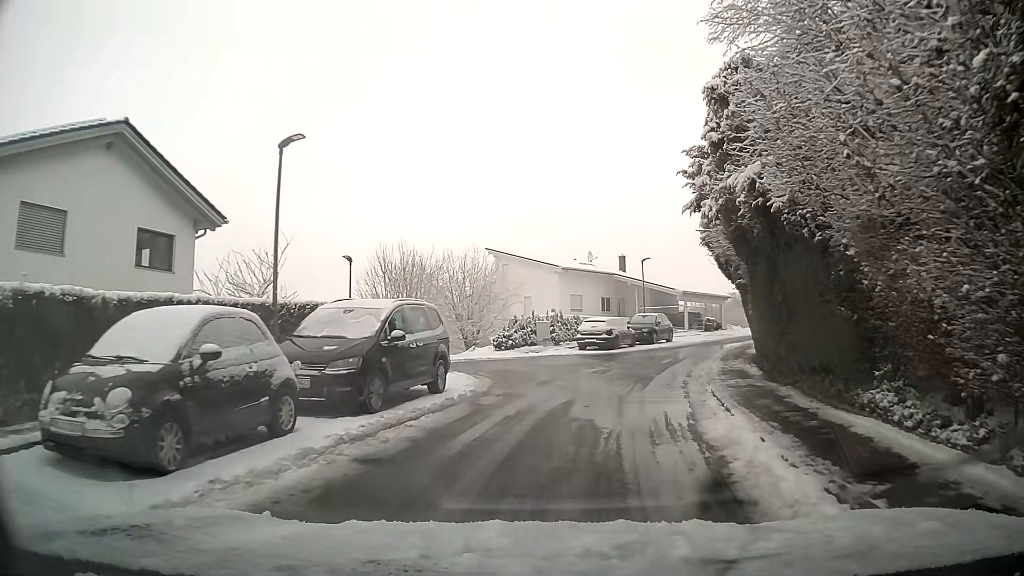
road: unclassified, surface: asphalt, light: Day
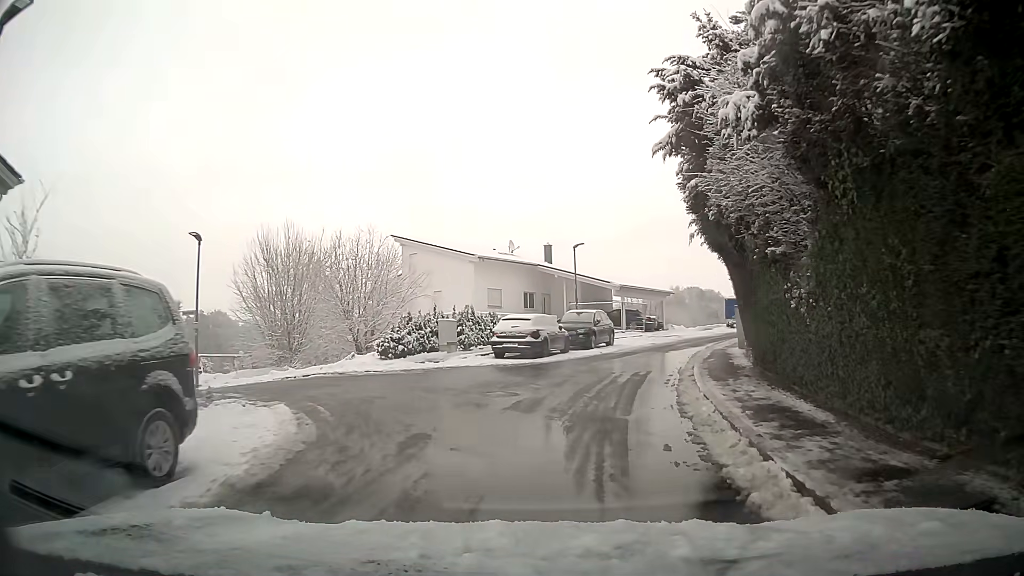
(+0.3, +7.7) m; +4°
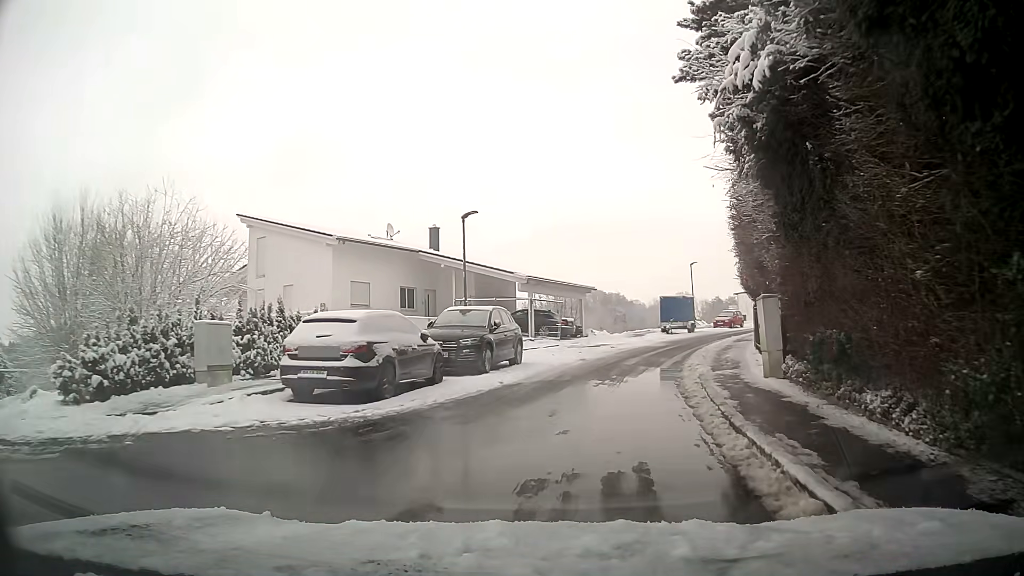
(+0.9, +11.5) m; +10°
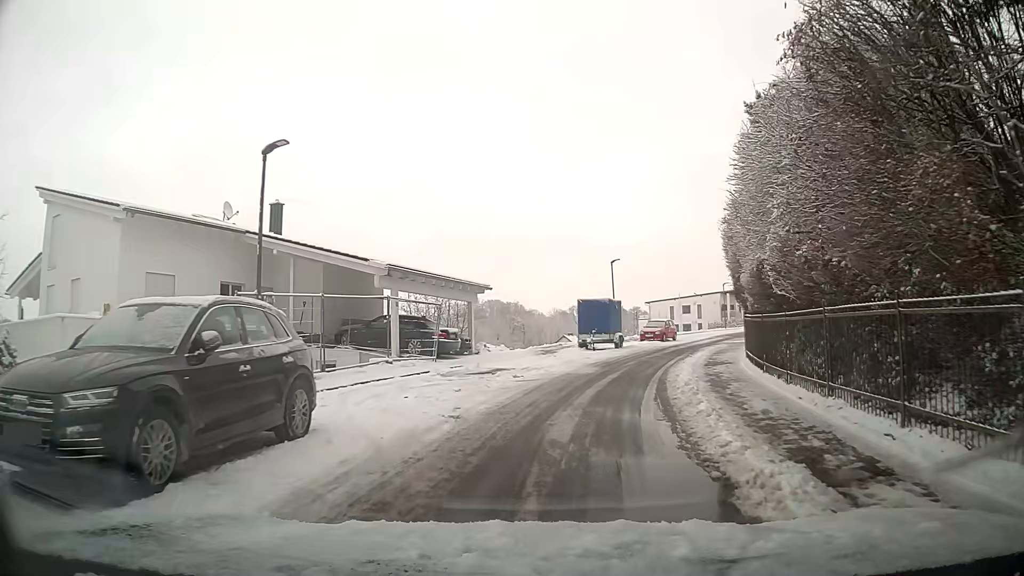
(+0.9, +10.9) m; +9°
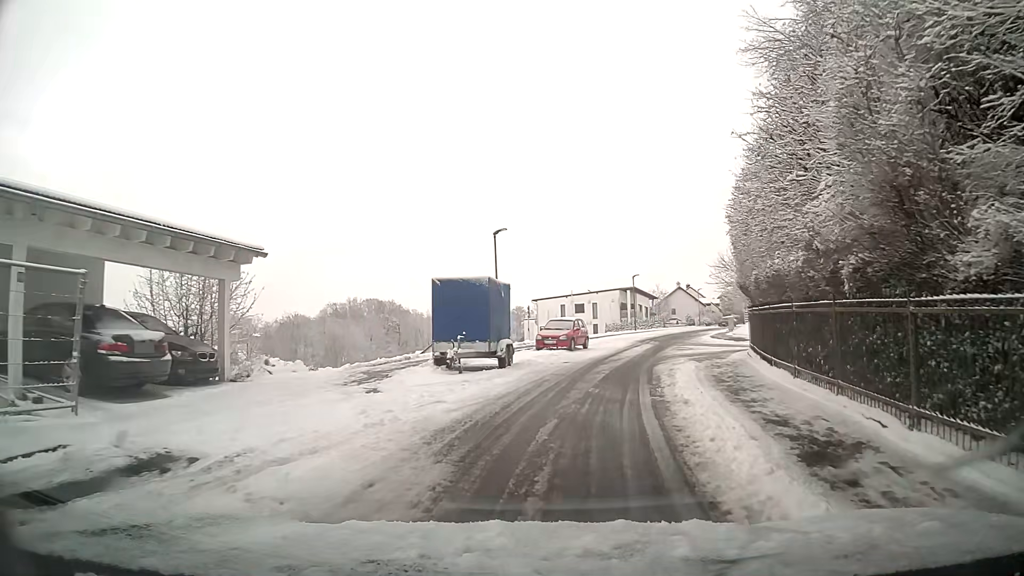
(+1.2, +14.1) m; +10°
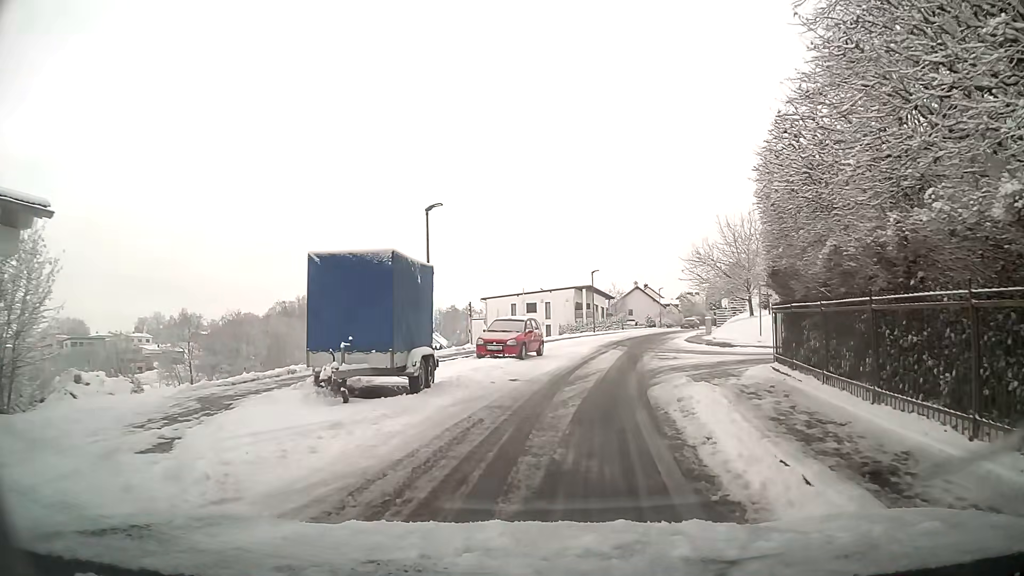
(+0.2, +6.2) m; +4°
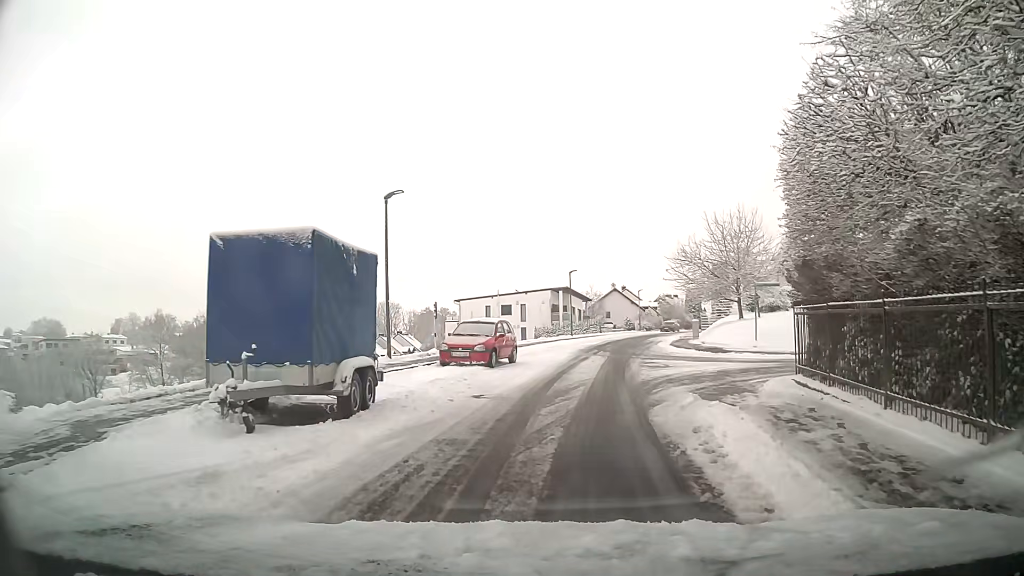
(0.0, +2.8) m; +2°
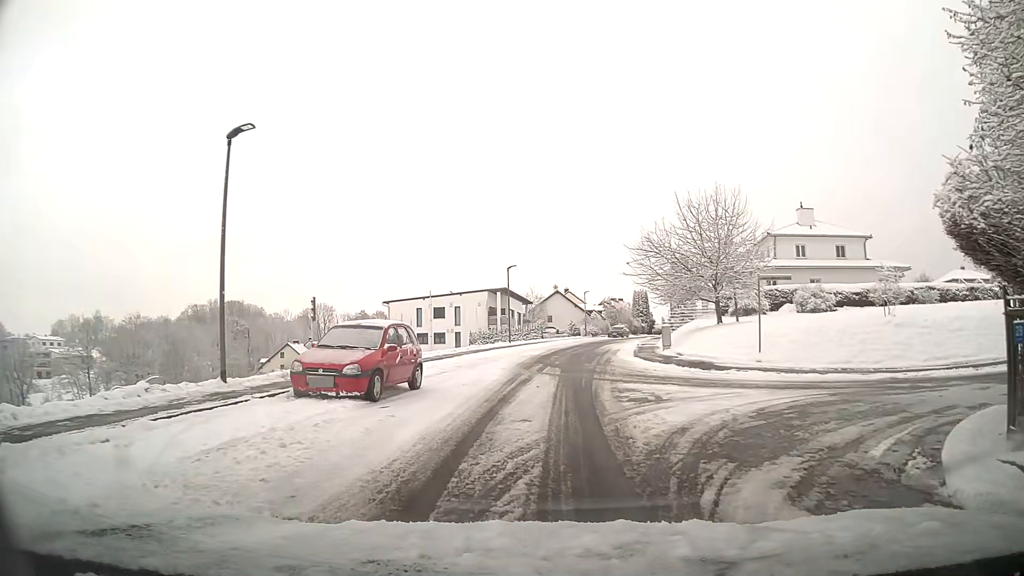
(+0.3, +7.6) m; +5°
(0, +10) (+1, +20) (+2, +30) (+3, +40) (+5, +50) (+7, +59) (+10, +69) (+12, +79) (+15, +88) (+18, +98) m
